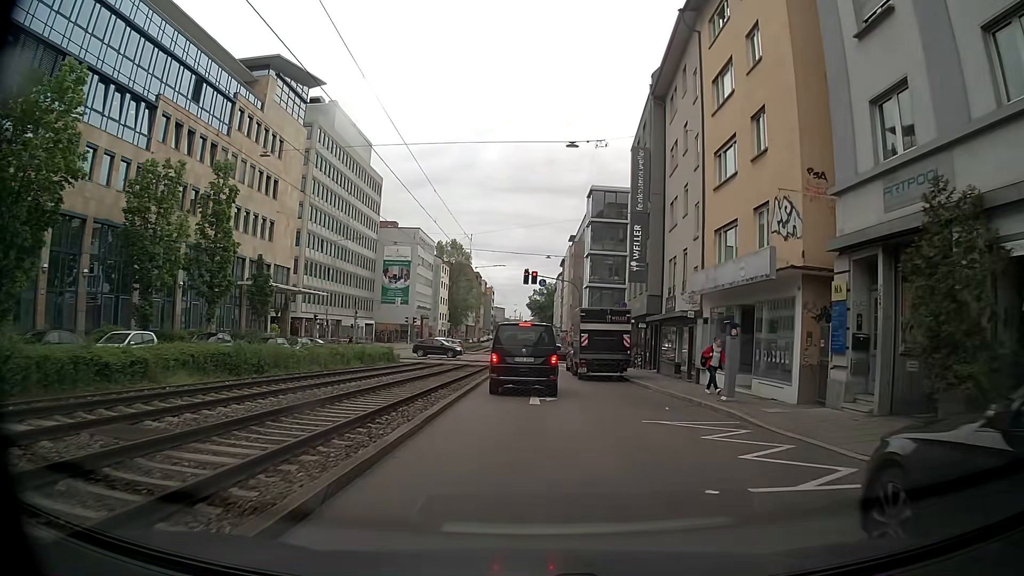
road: tertiary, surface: asphalt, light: Day
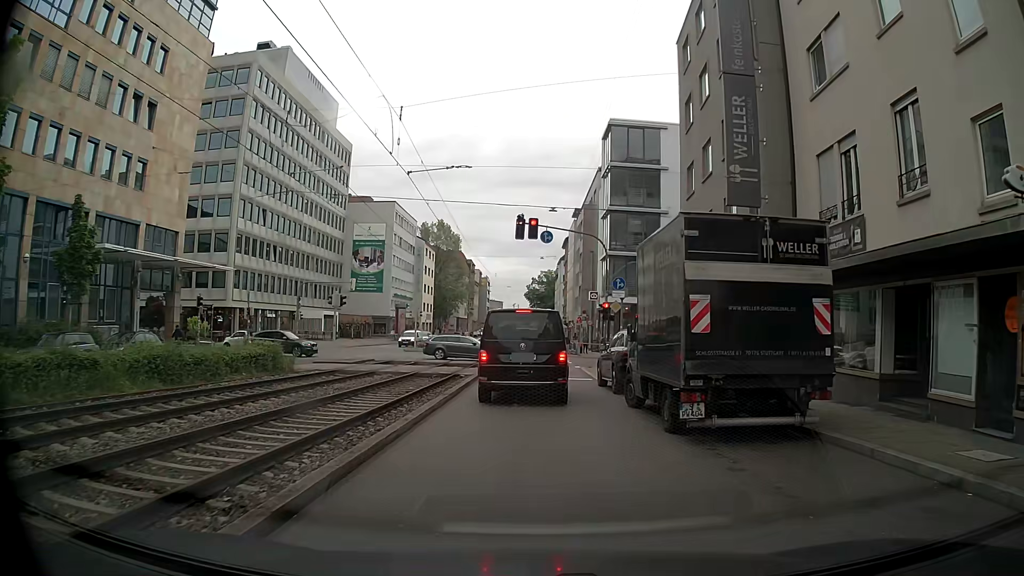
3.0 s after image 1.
(+0.4, +19.1) m; 0°
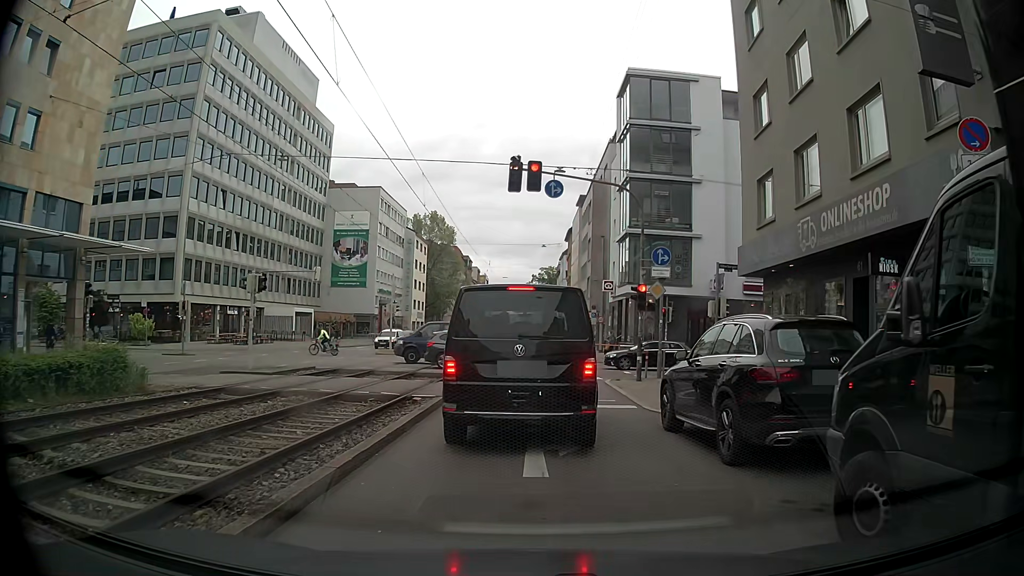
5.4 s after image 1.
(+0.3, +9.7) m; +1°
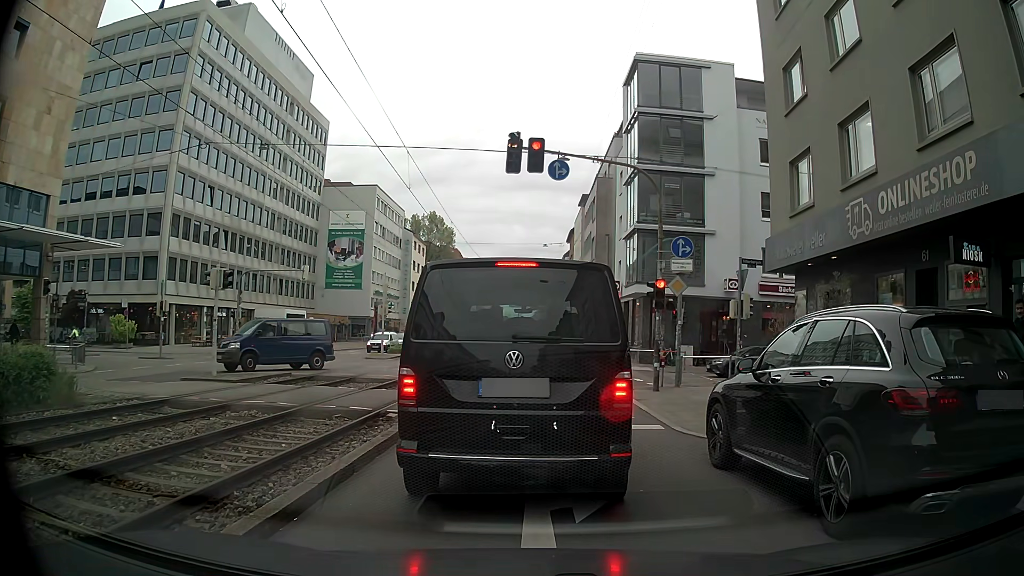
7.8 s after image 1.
(0.0, +2.6) m; +2°
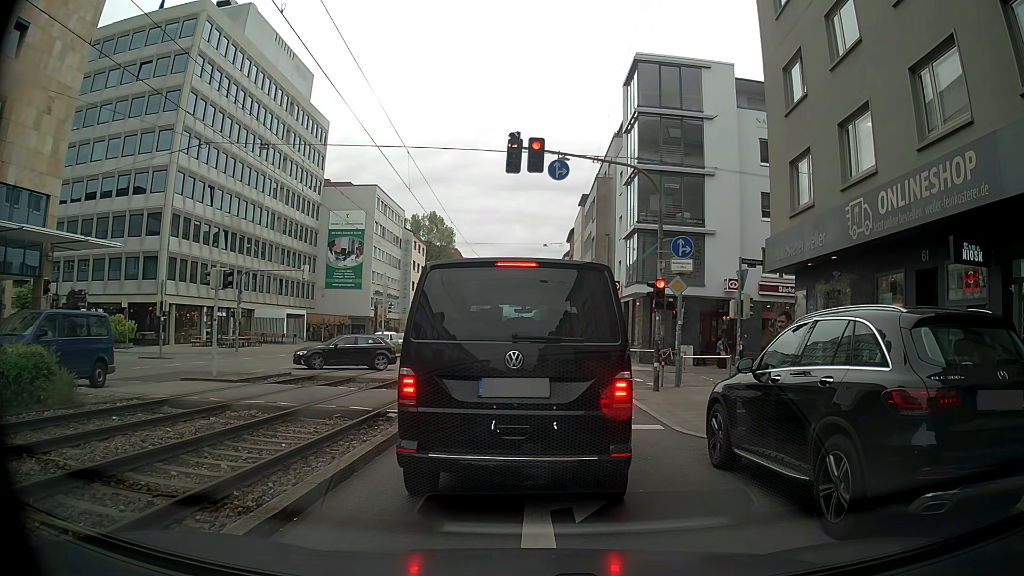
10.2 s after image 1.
(0.0, 0.0) m; 0°
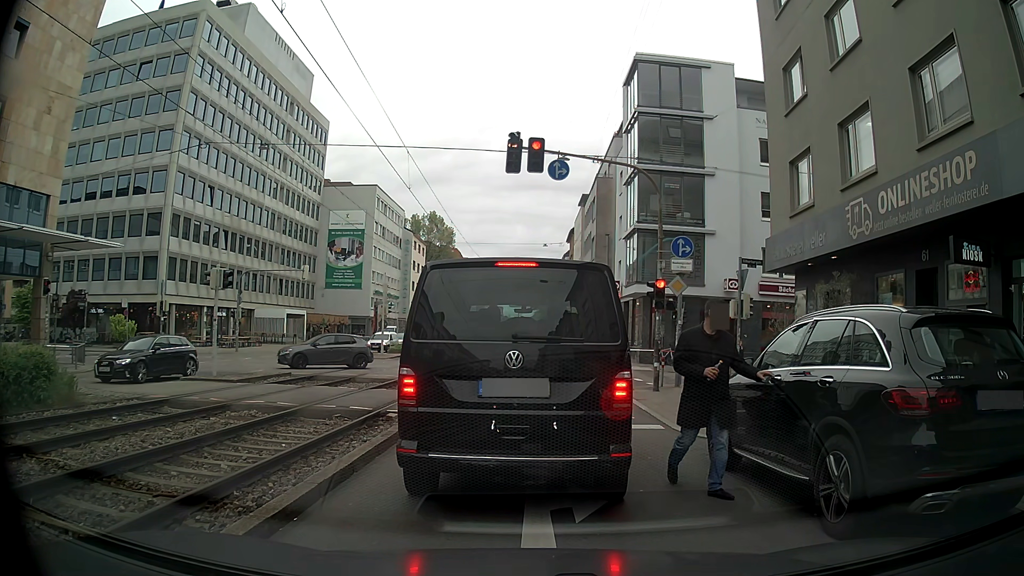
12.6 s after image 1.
(0.0, 0.0) m; 0°
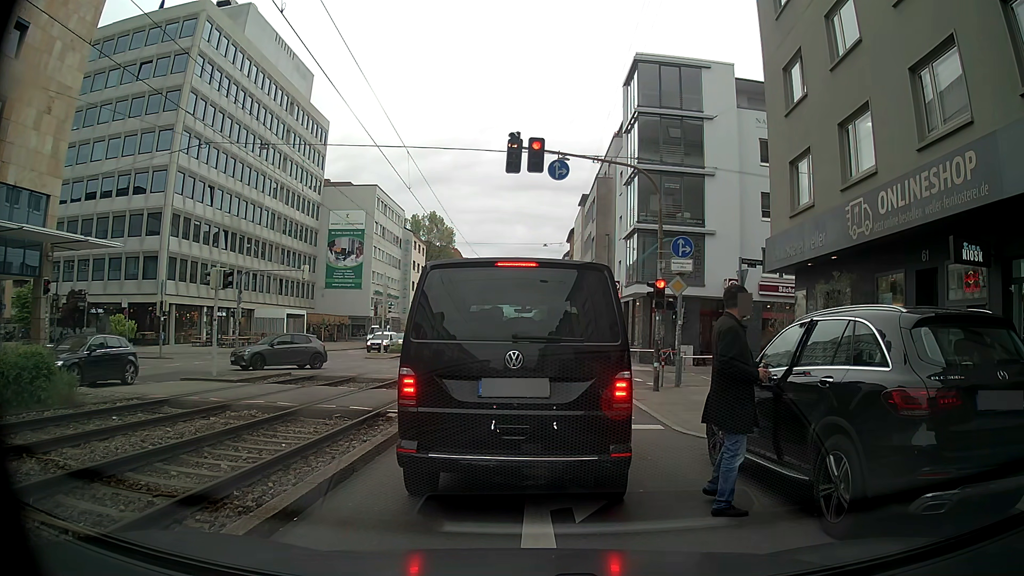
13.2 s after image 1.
(0.0, 0.0) m; 0°
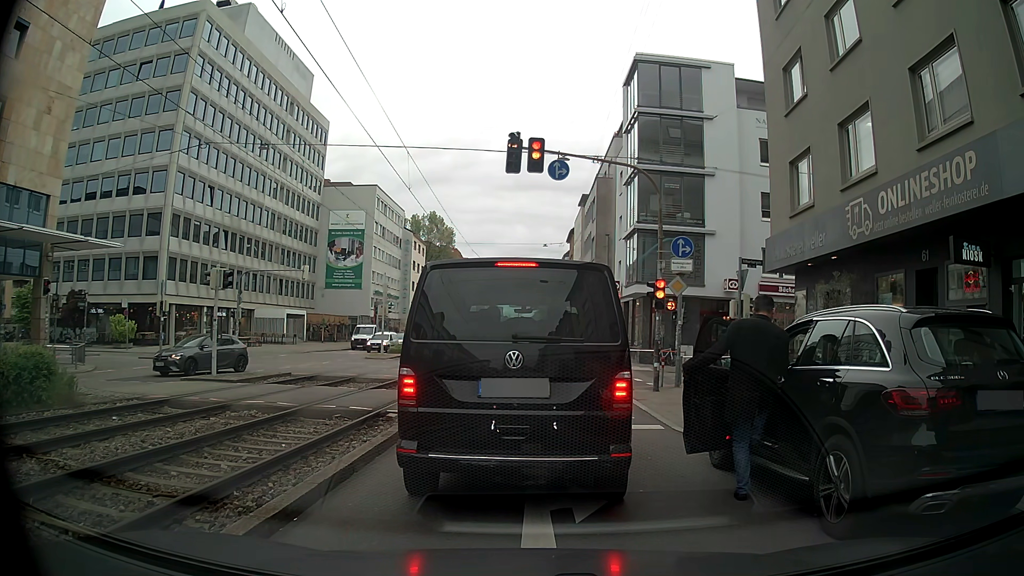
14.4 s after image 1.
(0.0, 0.0) m; 0°
